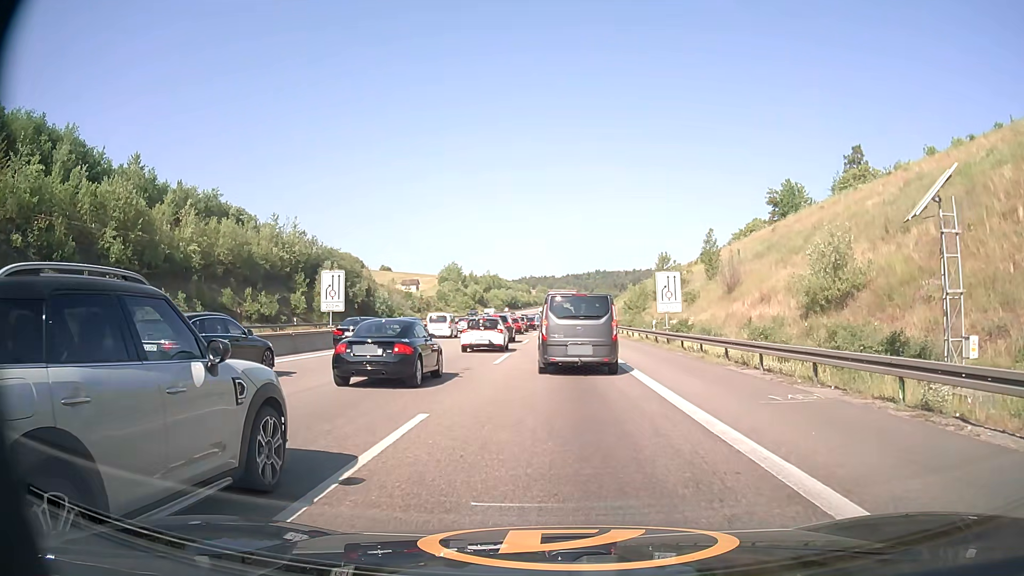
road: motorway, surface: asphalt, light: Day
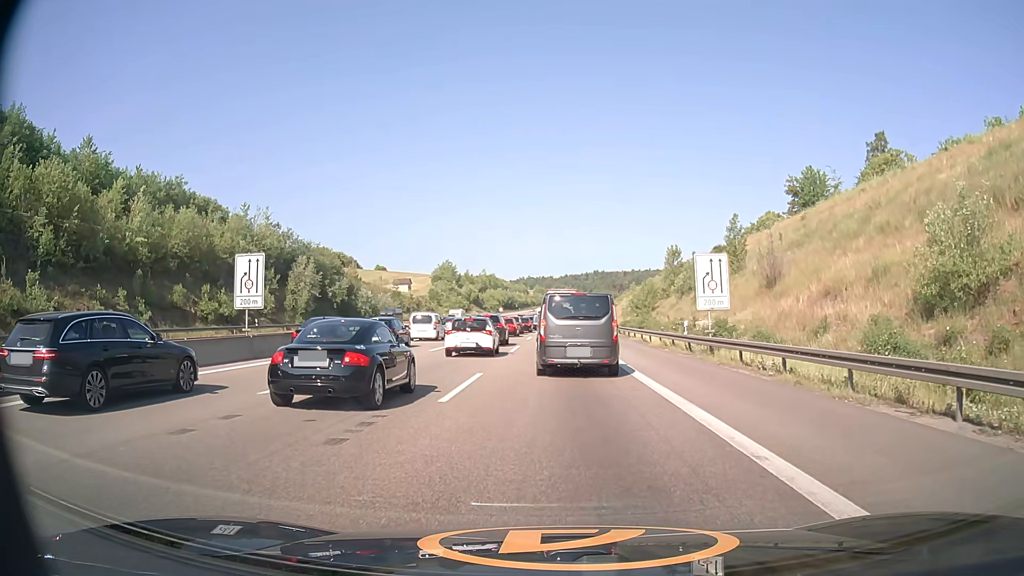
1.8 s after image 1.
(+0.1, +9.9) m; +1°
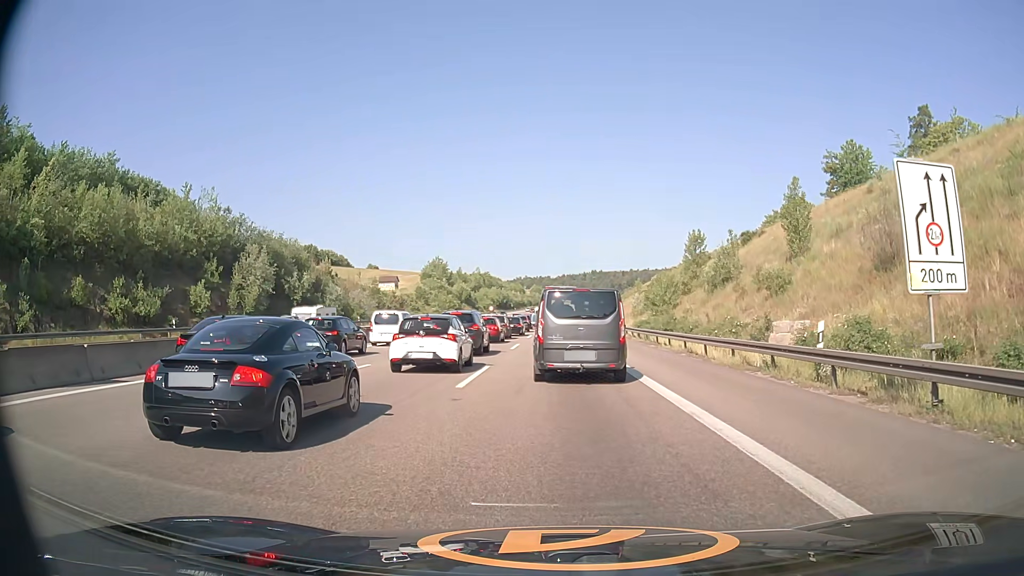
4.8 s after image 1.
(0.0, +15.2) m; 0°
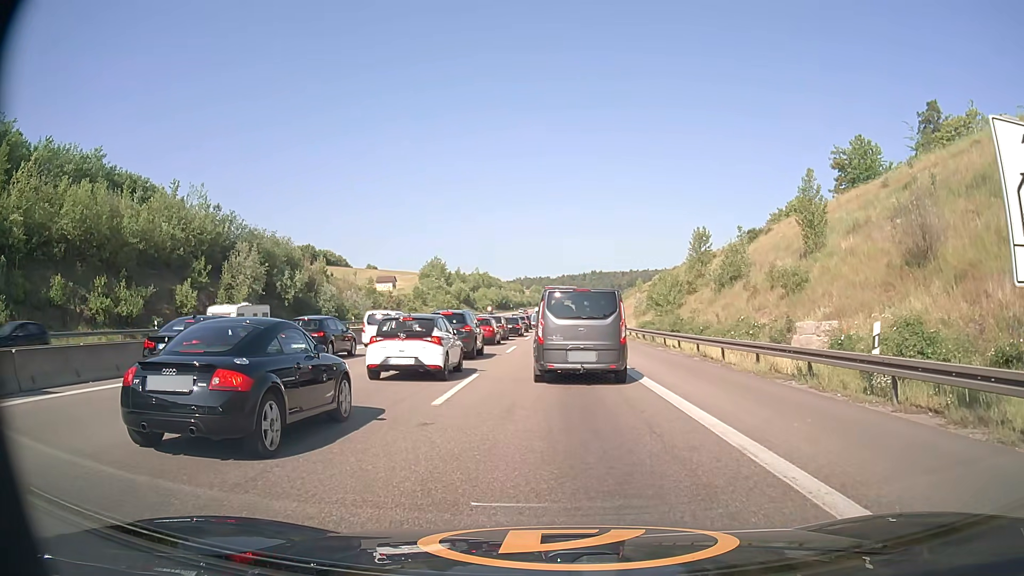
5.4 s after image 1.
(0.0, +2.7) m; 0°
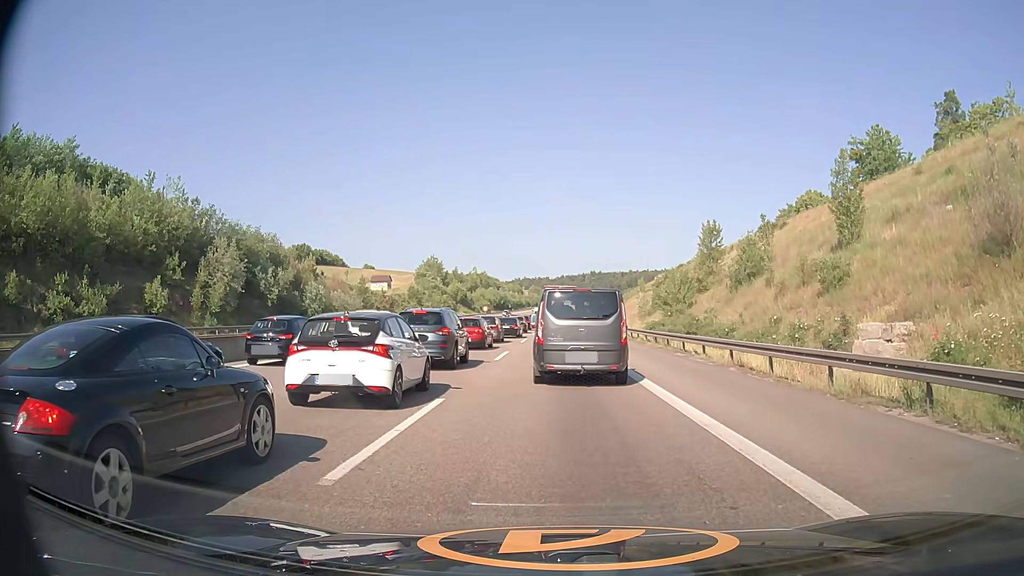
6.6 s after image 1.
(0.0, +5.2) m; 0°
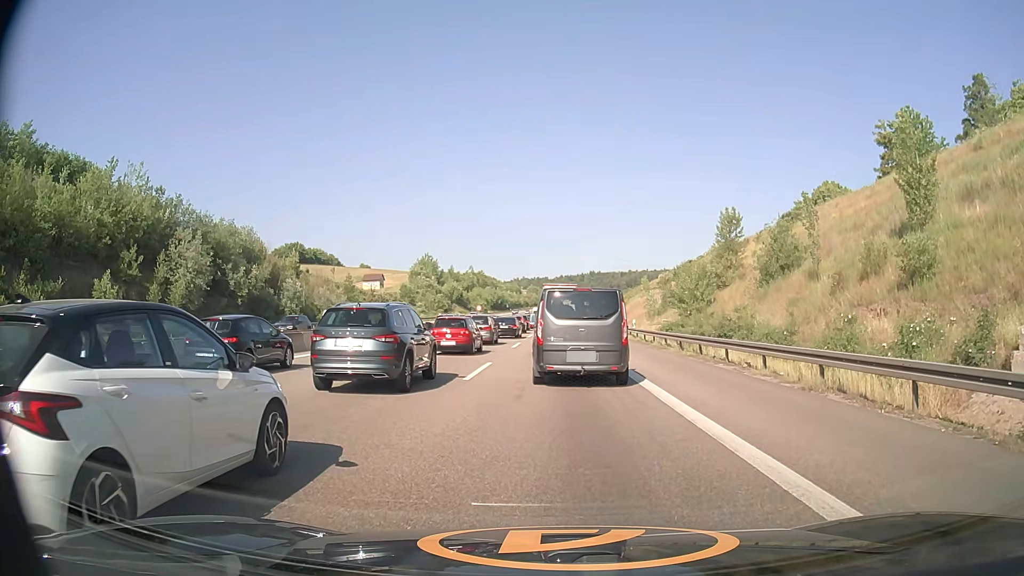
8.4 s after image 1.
(+0.1, +7.5) m; -1°
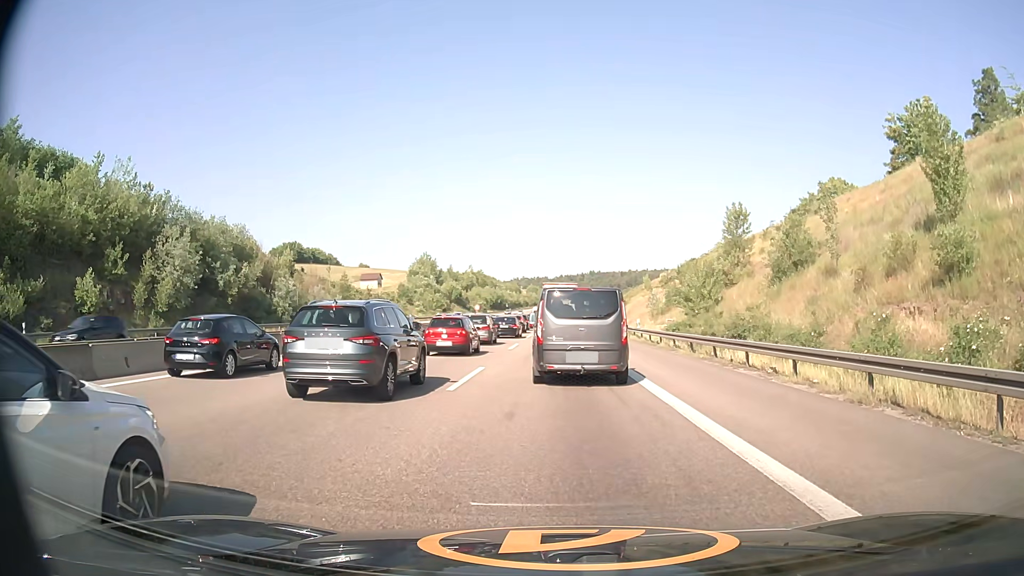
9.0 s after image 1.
(0.0, +2.3) m; +1°
(0, +10) (0, +20) (0, +30) (0, +40) (0, +50) (+1, +60) (+1, +70) (+1, +80) (+1, +90) (+1, +100) m
